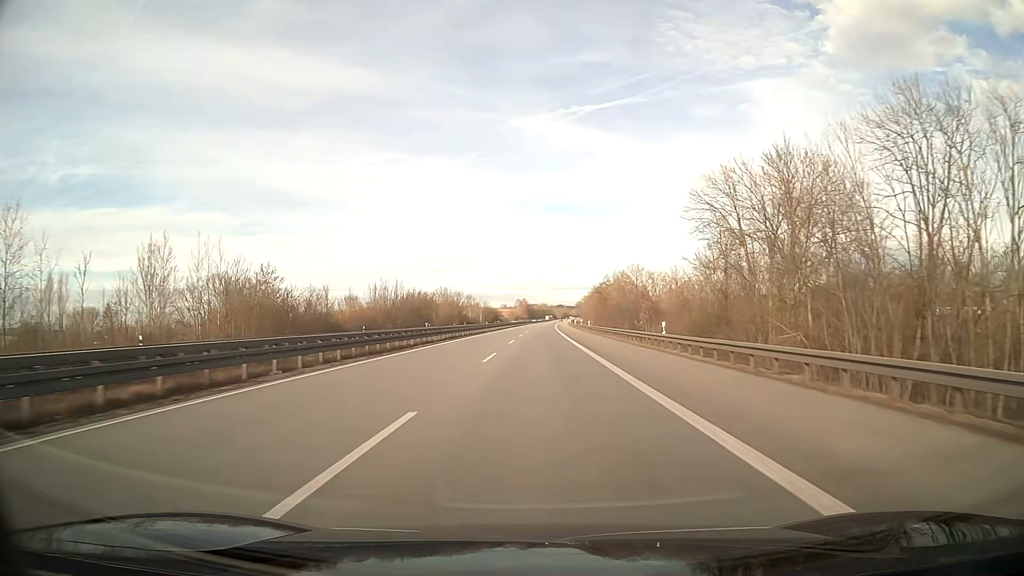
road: motorway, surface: asphalt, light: Day
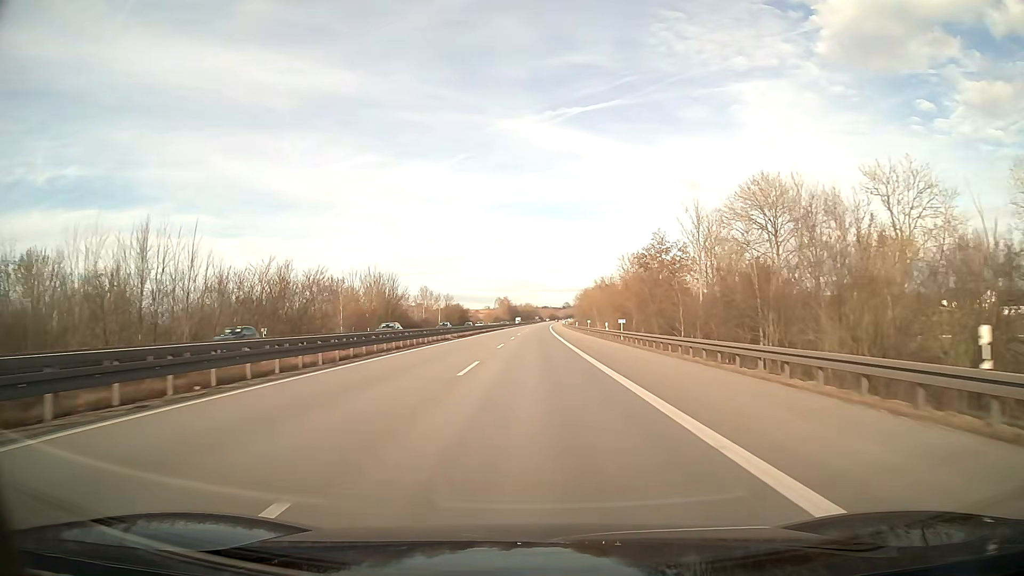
(+1.0, +78.0) m; +1°
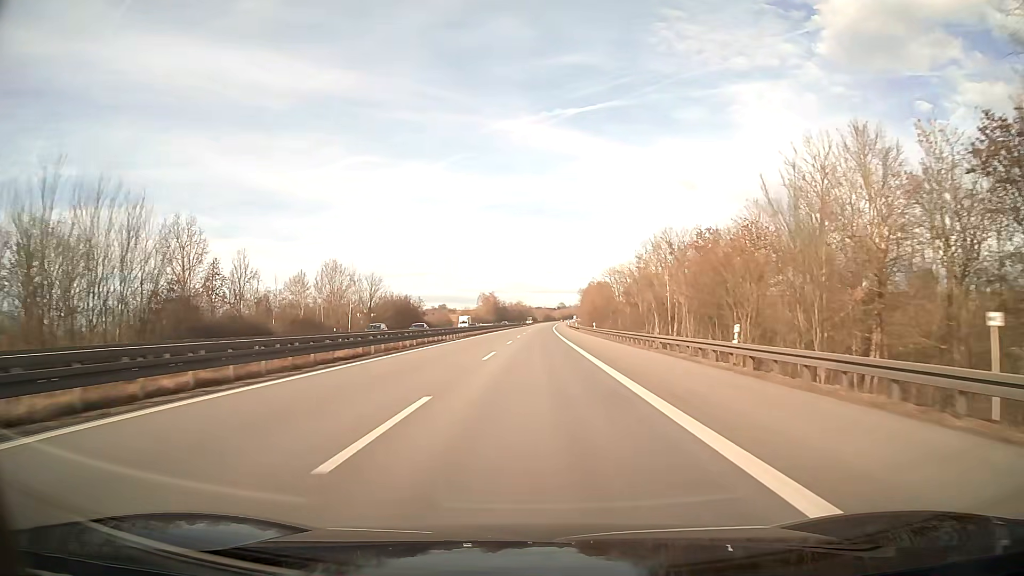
(+0.4, +84.0) m; +1°
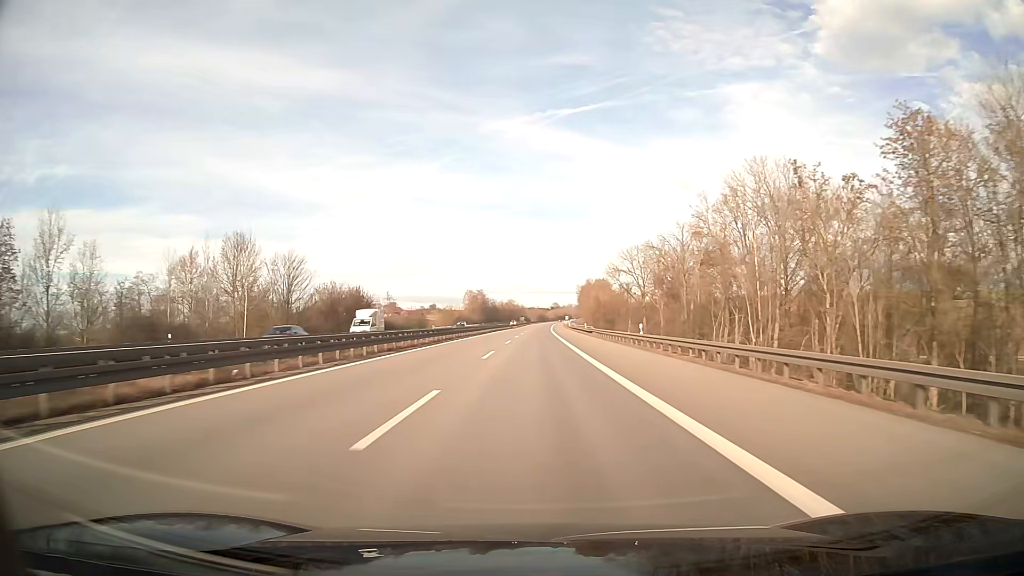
(+0.2, +35.2) m; +1°
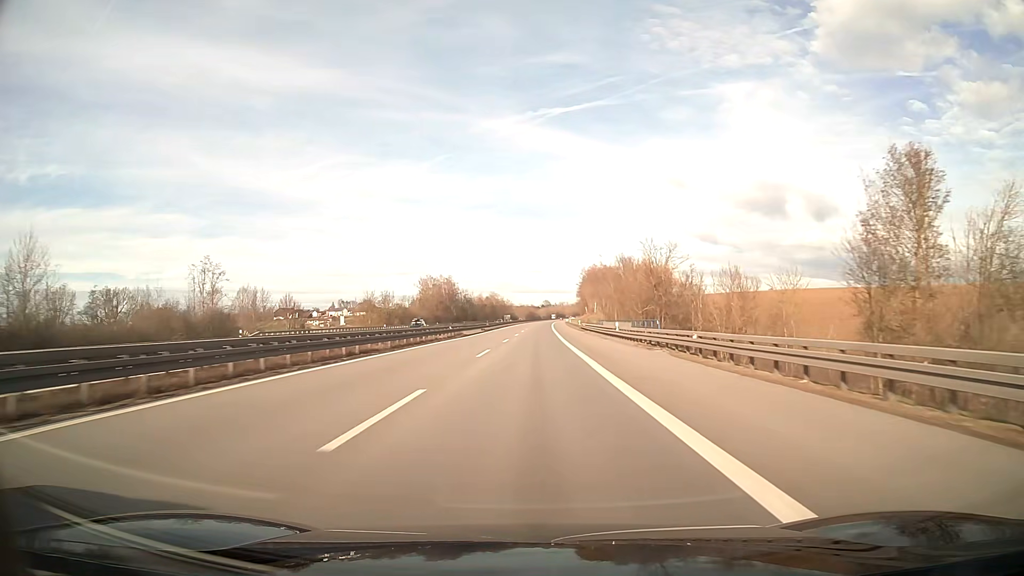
(+0.8, +91.3) m; +1°
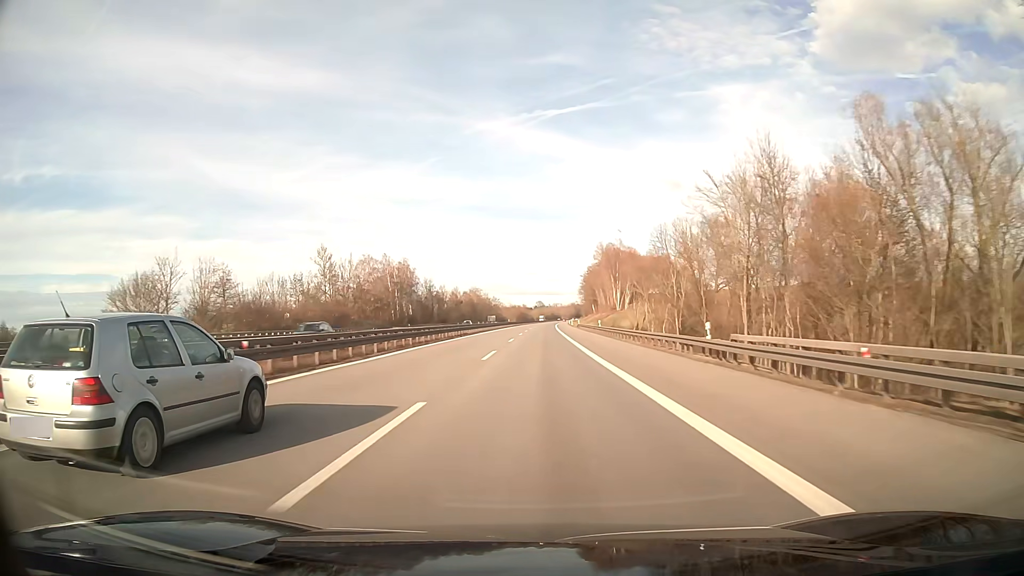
(+0.4, +74.8) m; +1°
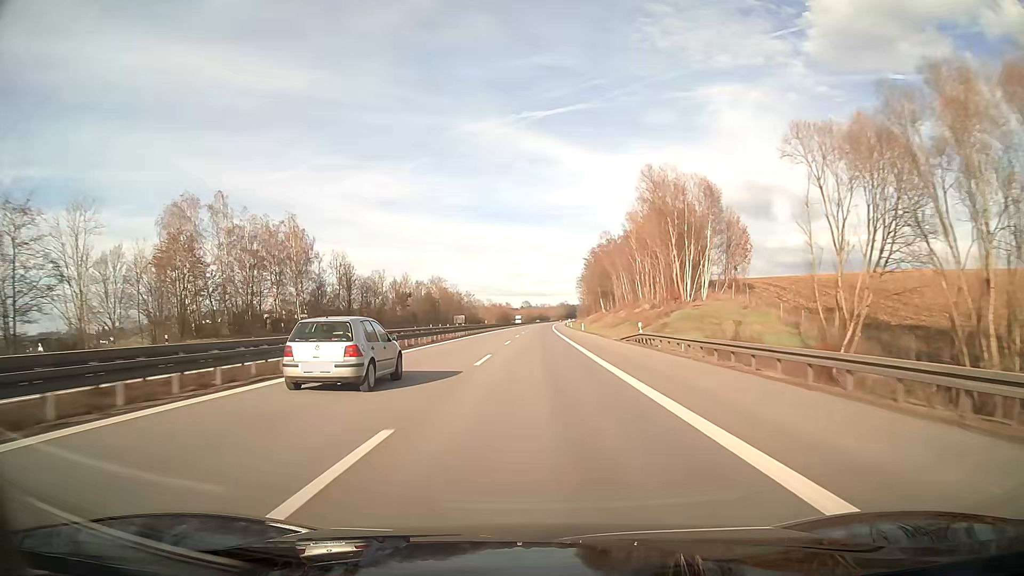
(+0.7, +75.4) m; +1°
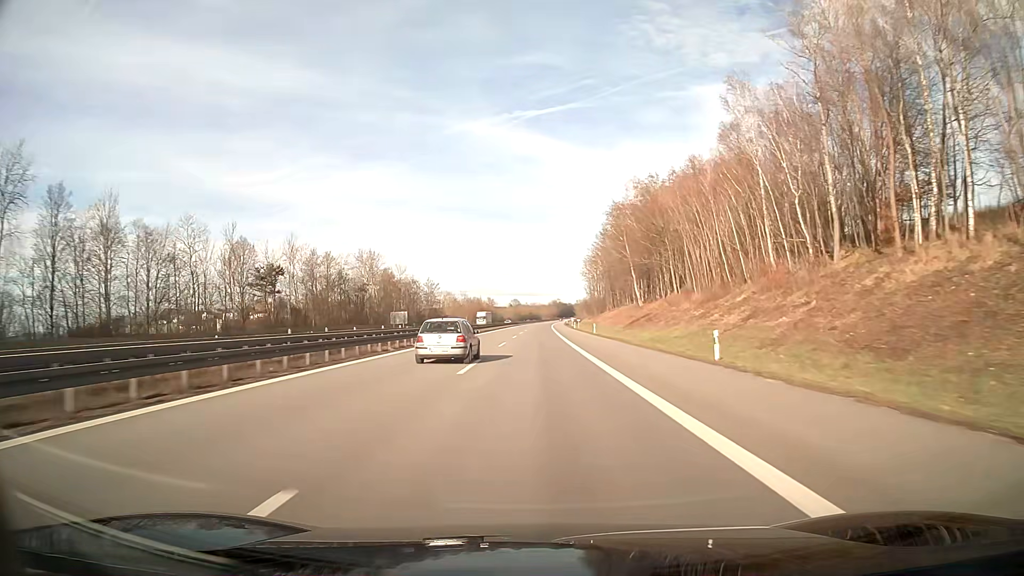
(+0.6, +75.8) m; +1°
